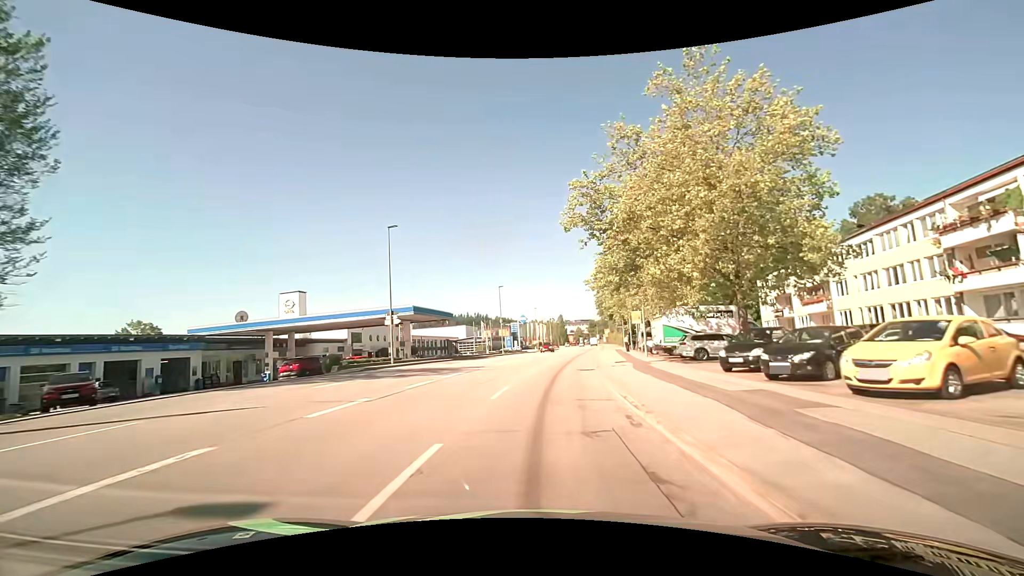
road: tertiary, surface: asphalt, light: Day
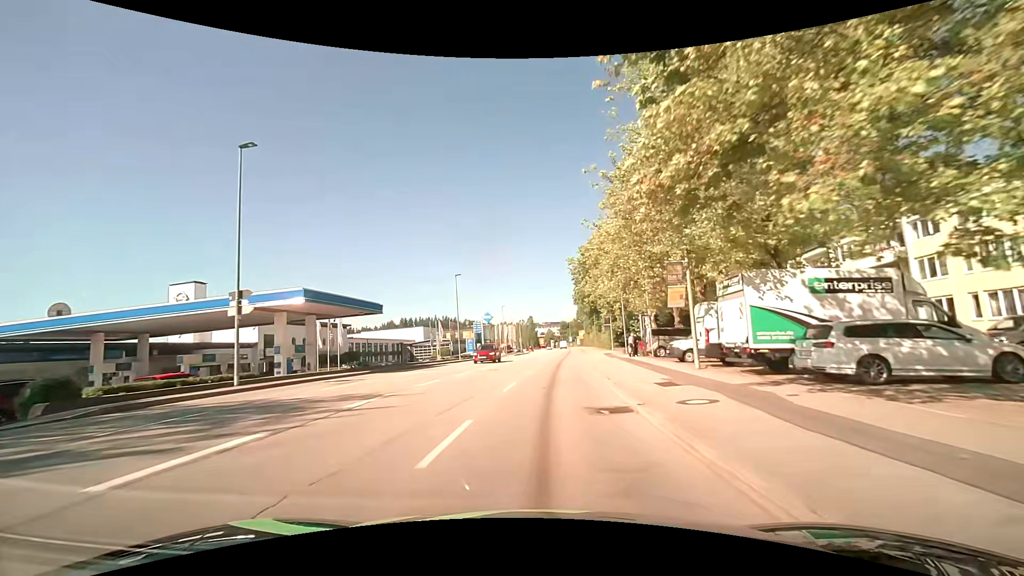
(+0.4, +15.7) m; +3°
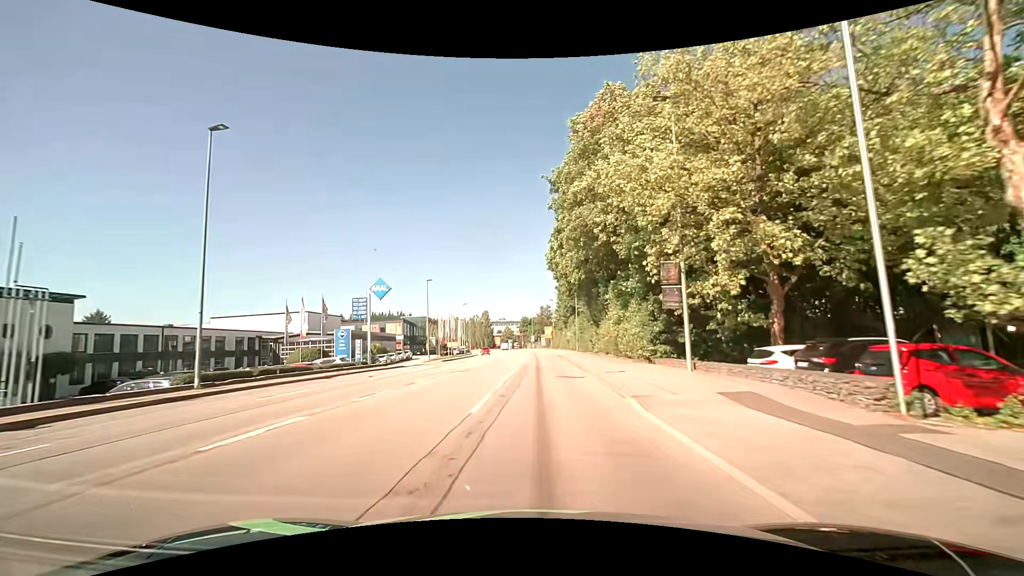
(+2.3, +40.3) m; +4°
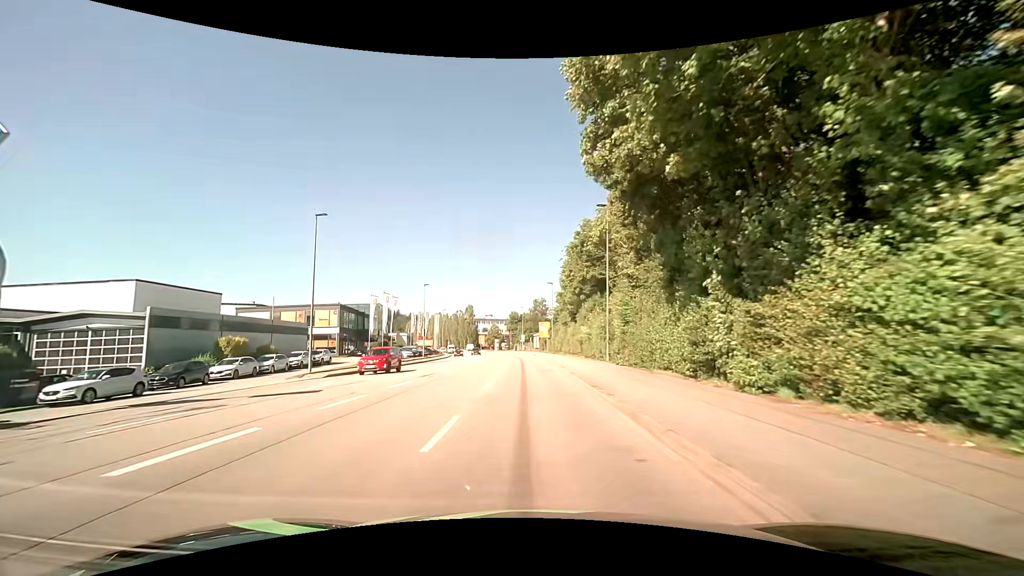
(+0.6, +31.3) m; +2°
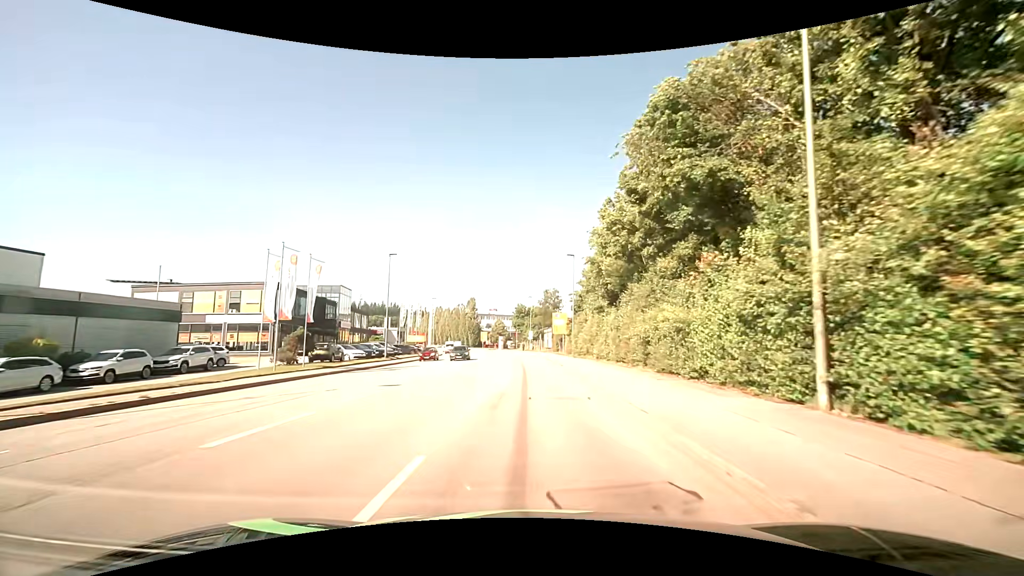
(-0.2, +22.2) m; -1°
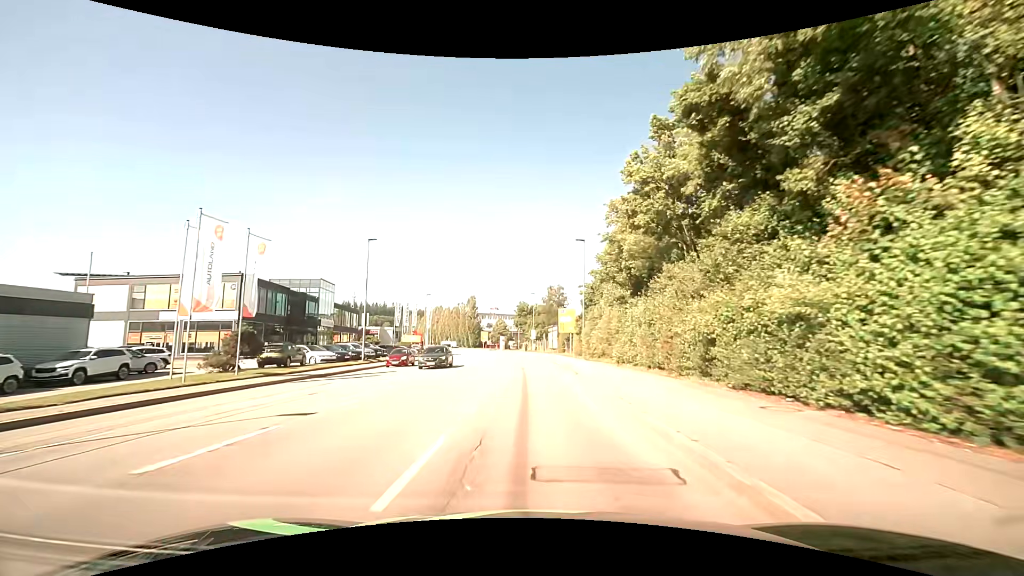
(0.0, +7.4) m; -1°
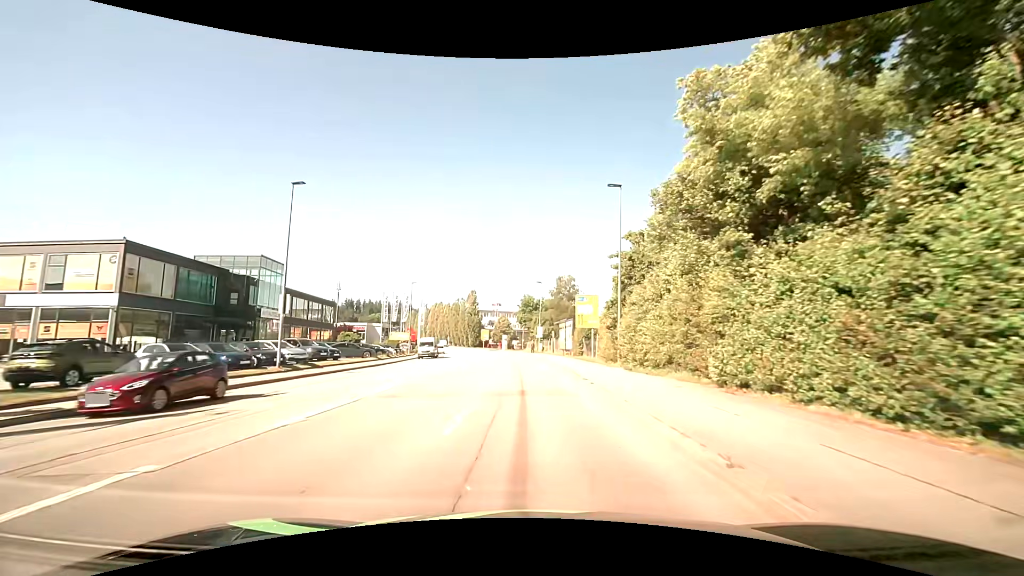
(0.0, +14.8) m; -1°
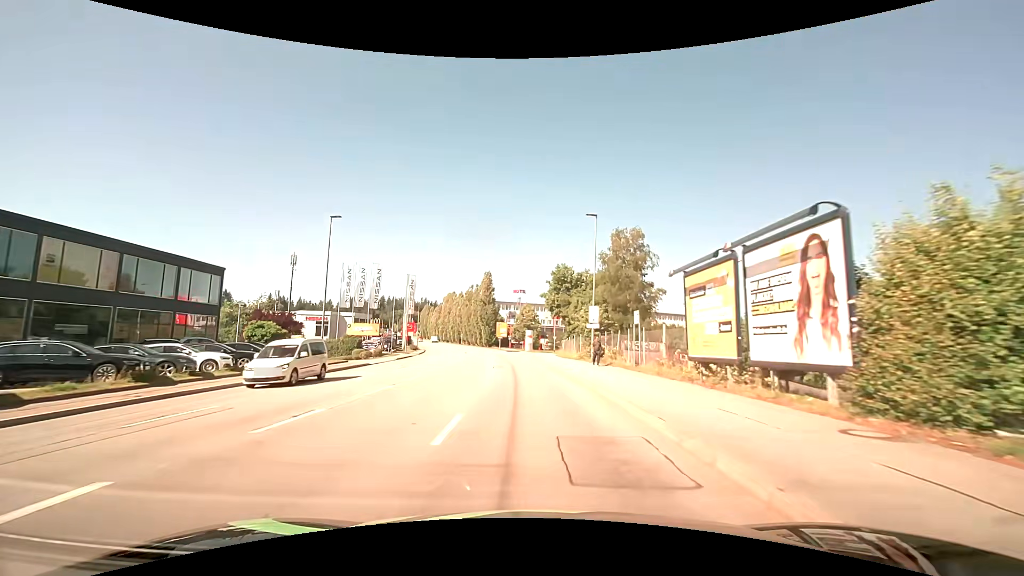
(-0.8, +37.2) m; -3°
(0, +10) (0, +20) (-1, +30) (-1, +40) (-2, +50) (-3, +60) (-4, +70) (-6, +80) (-8, +90) (-9, +99) m
